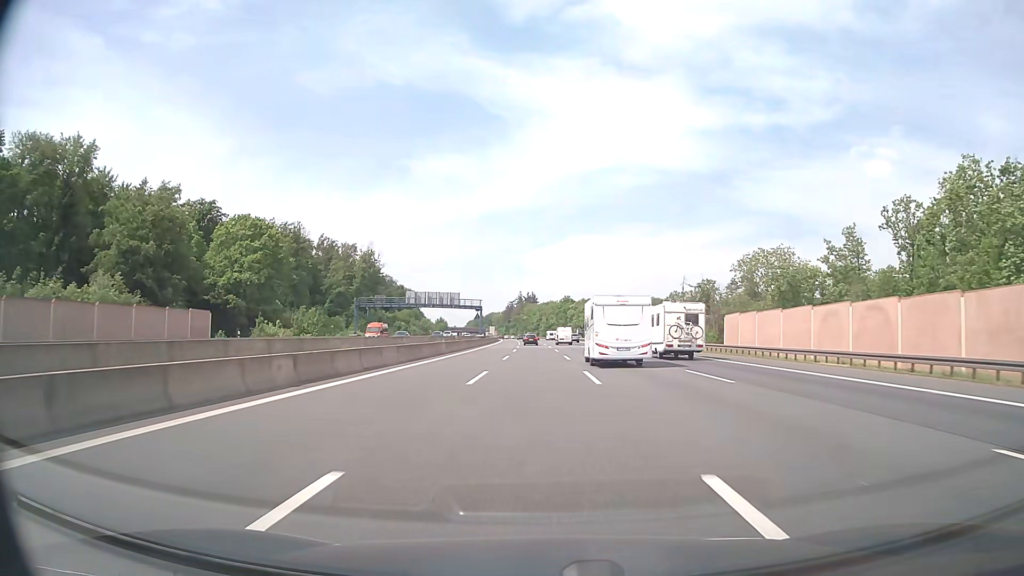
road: motorway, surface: asphalt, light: Day
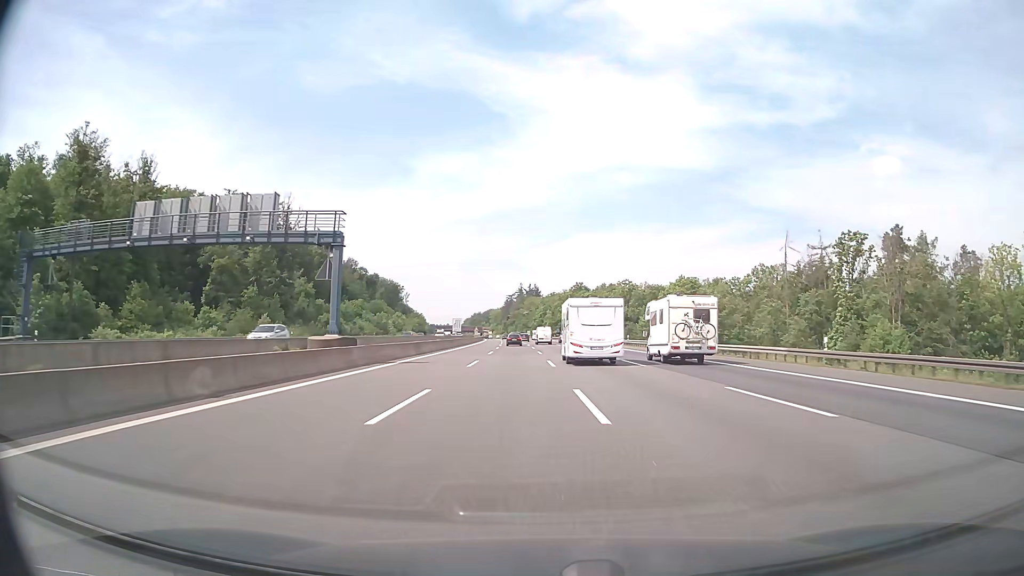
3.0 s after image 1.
(-0.6, +79.9) m; 0°
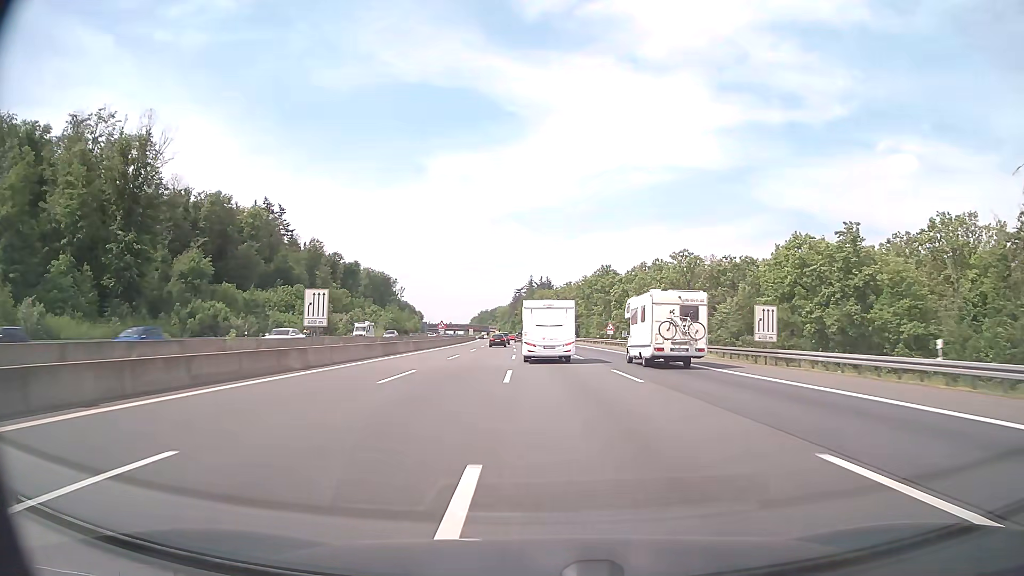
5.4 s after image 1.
(-0.2, +62.9) m; -1°
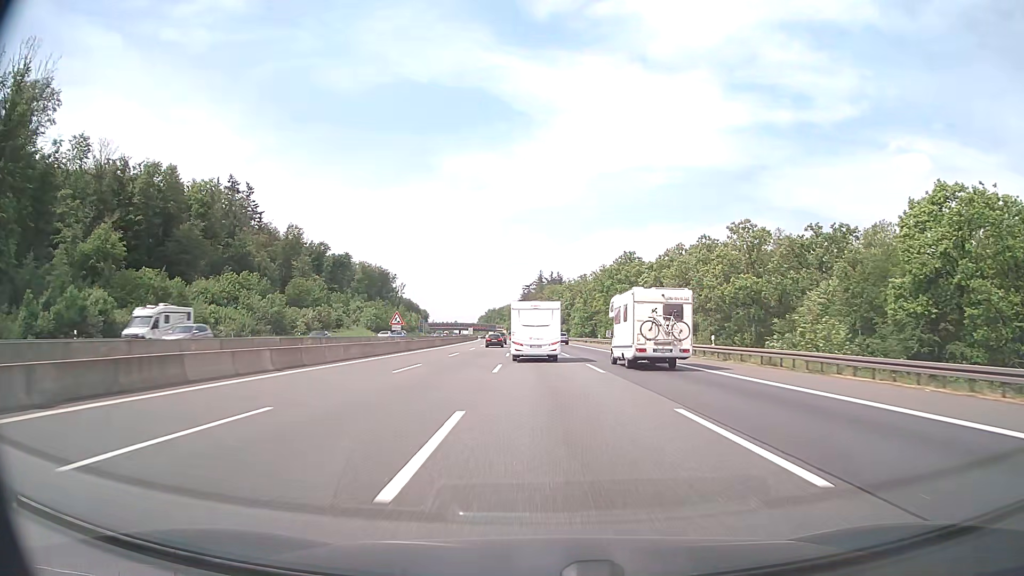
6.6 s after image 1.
(-0.2, +31.1) m; -1°
(0, +10) (0, +20) (0, +30) (0, +40) (0, +50) (-1, +60) (-1, +70) (-1, +80) (-2, +90) (-2, +100) m
